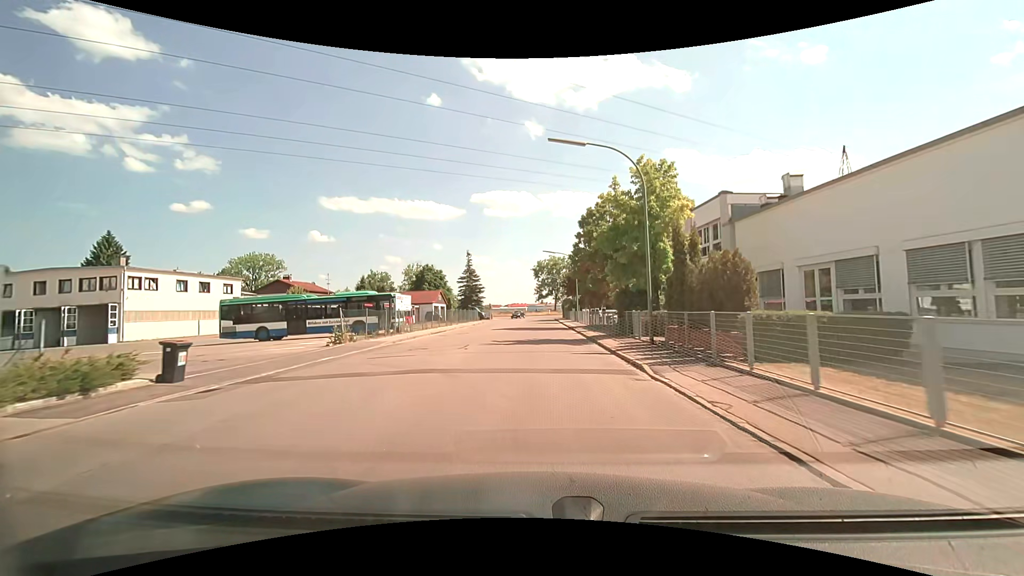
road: unclassified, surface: asphalt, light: Day
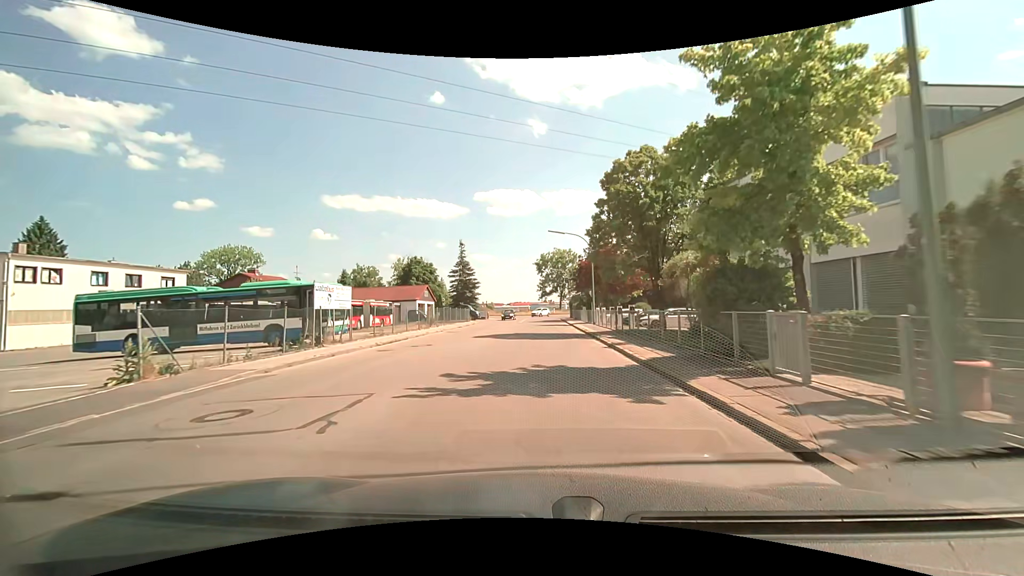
(-0.1, +11.9) m; -1°
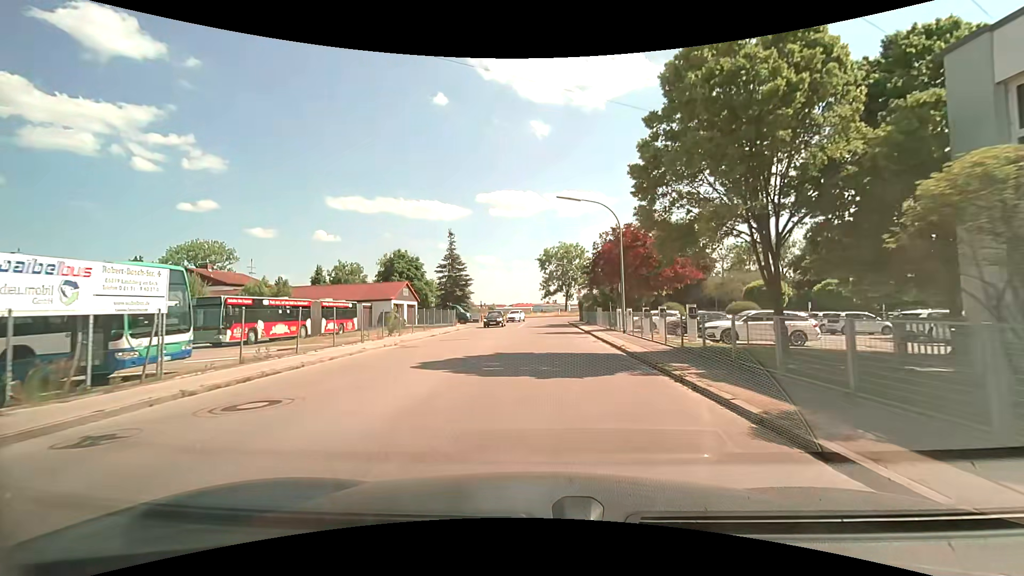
(0.0, +12.0) m; -1°
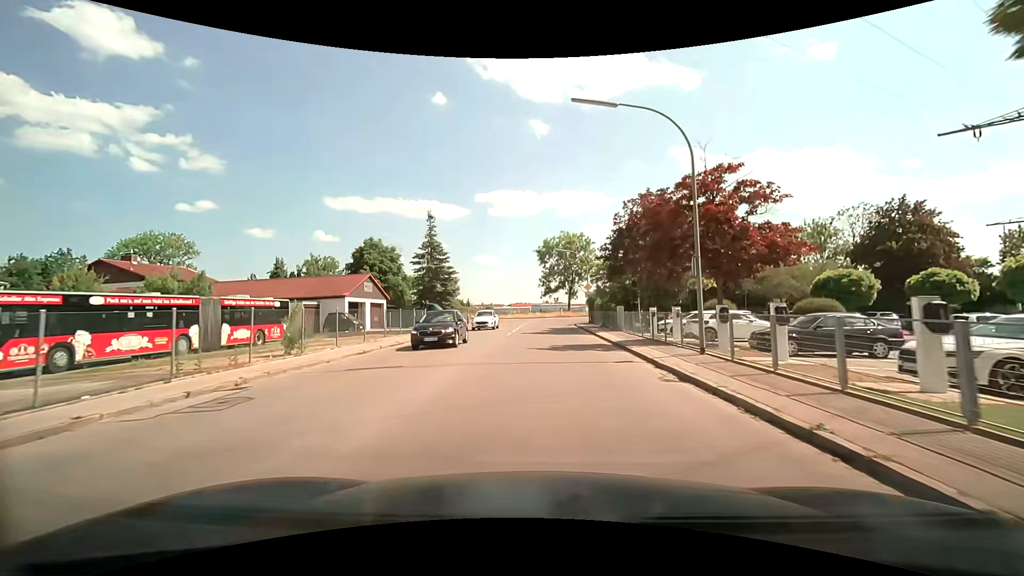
(+0.2, +12.3) m; +1°
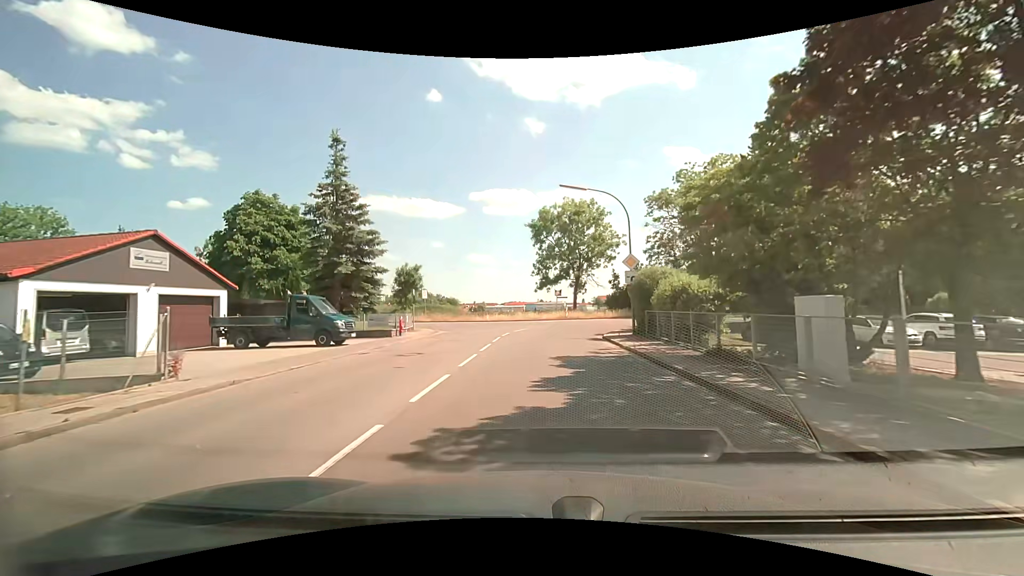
(+0.4, +24.5) m; +1°
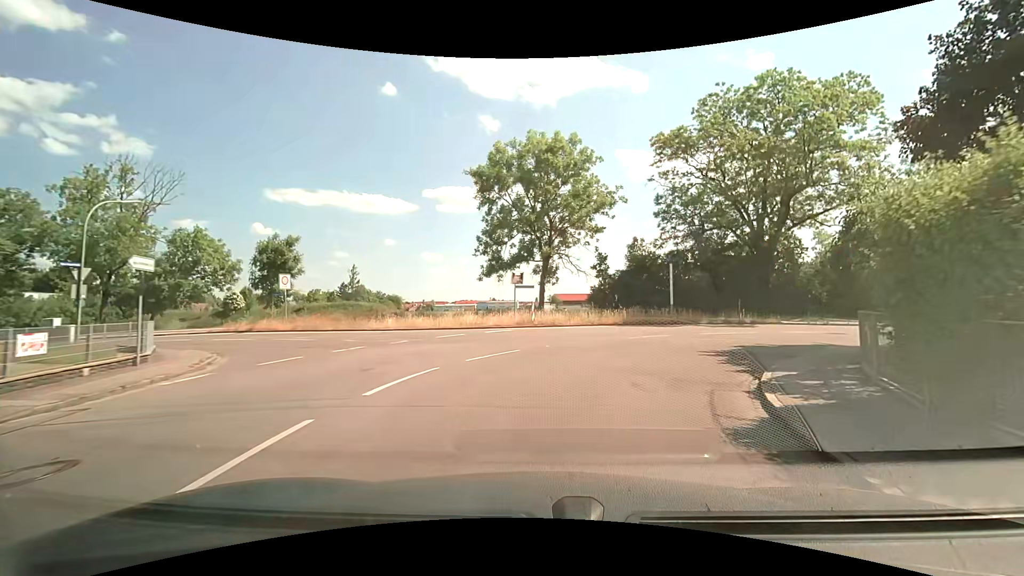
(+0.3, +21.8) m; +5°
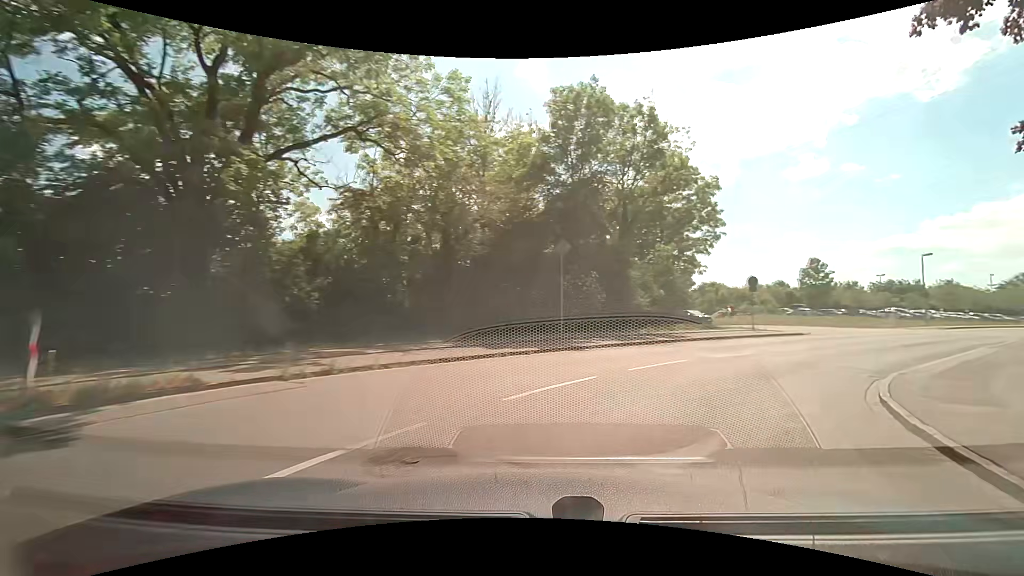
(+7.9, +20.0) m; +55°
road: tertiary
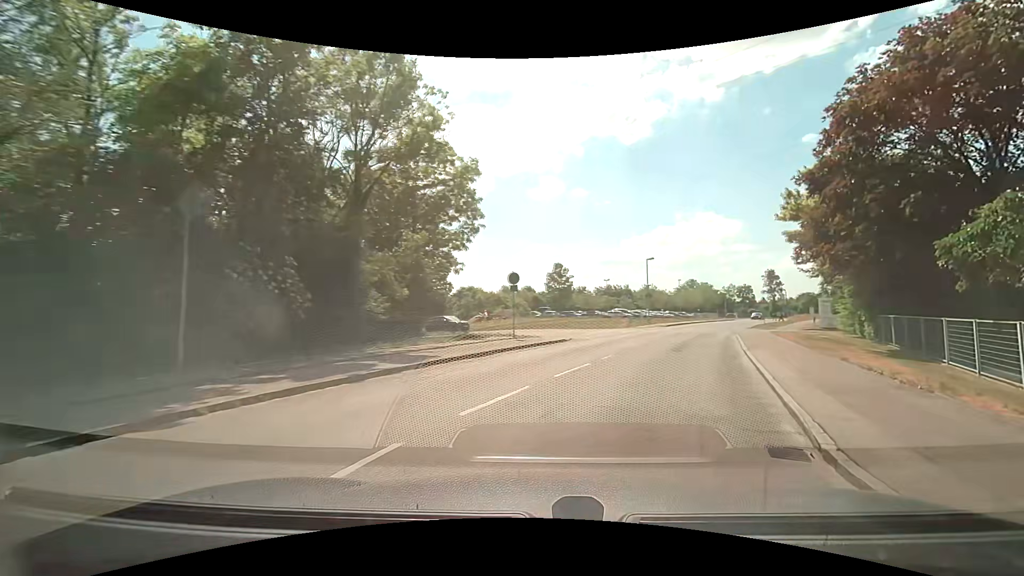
(+1.8, +8.2) m; +27°
(+2, +10) (+5, +19) (+8, +29) (+12, +38) (+16, +47) (+21, +56) (+25, +65) (+30, +74) (+35, +82) (+40, +91) m
